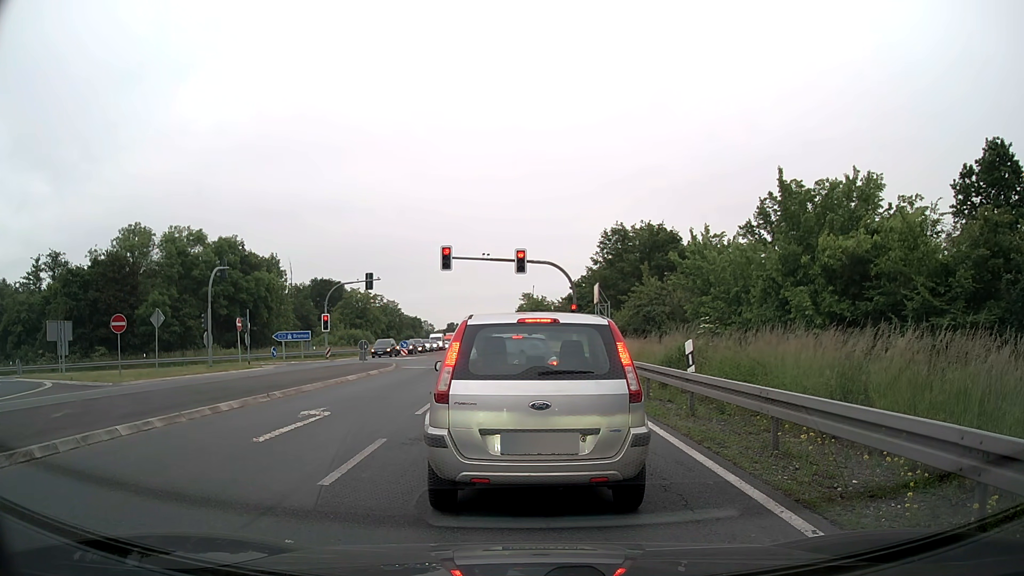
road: primary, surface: asphalt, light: Day
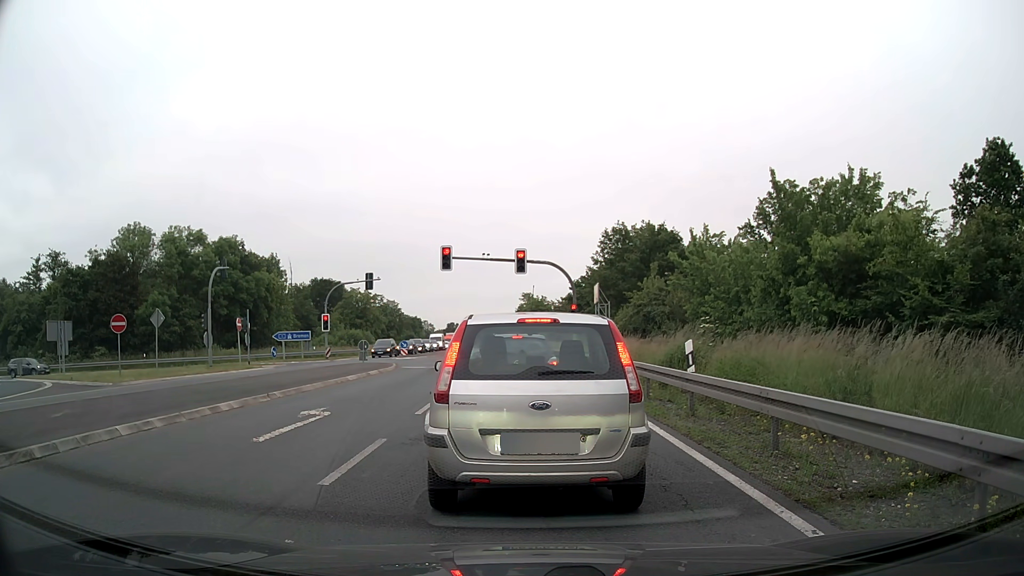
(0.0, 0.0) m; 0°
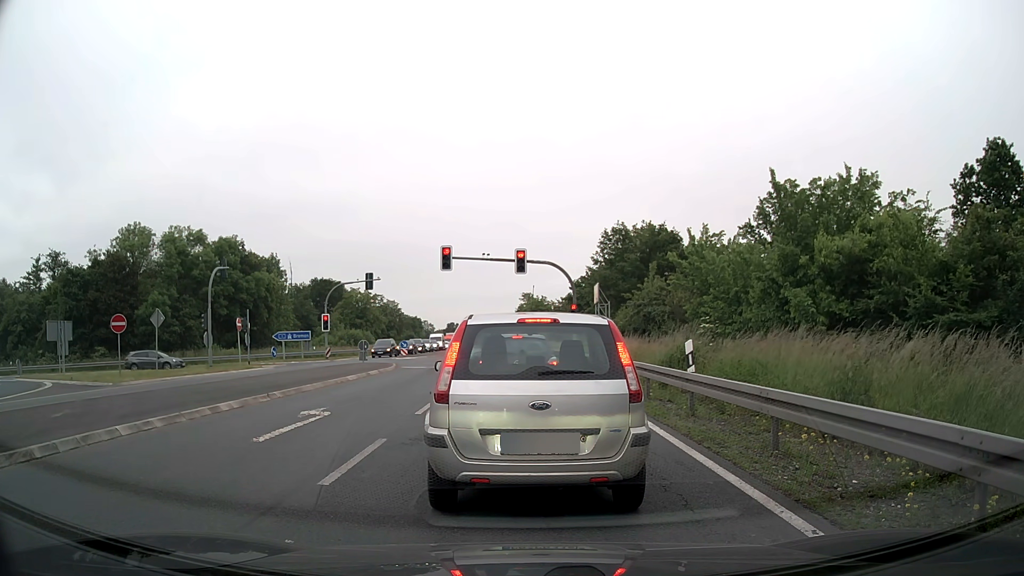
(0.0, 0.0) m; 0°
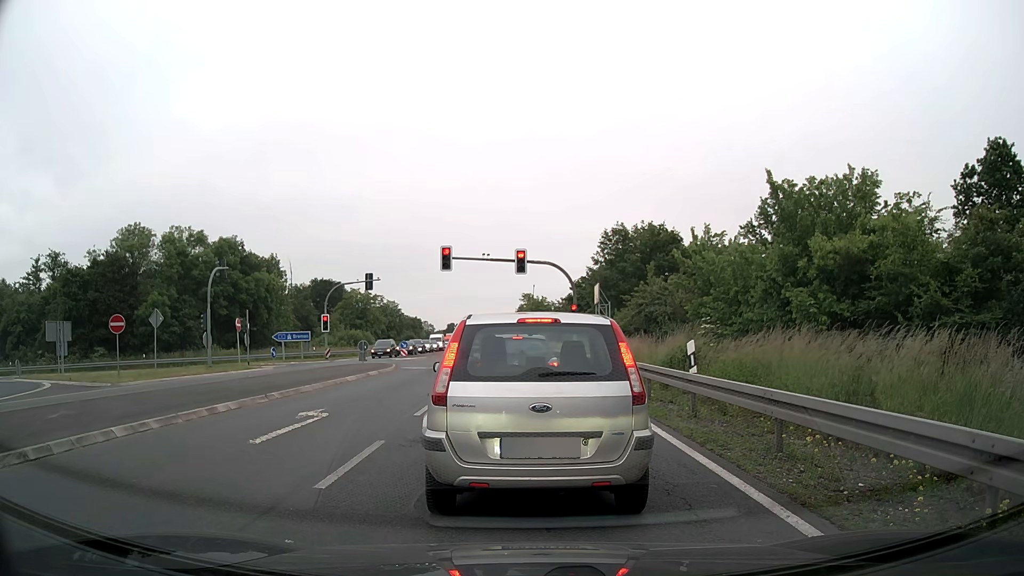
(0.0, +0.1) m; 0°
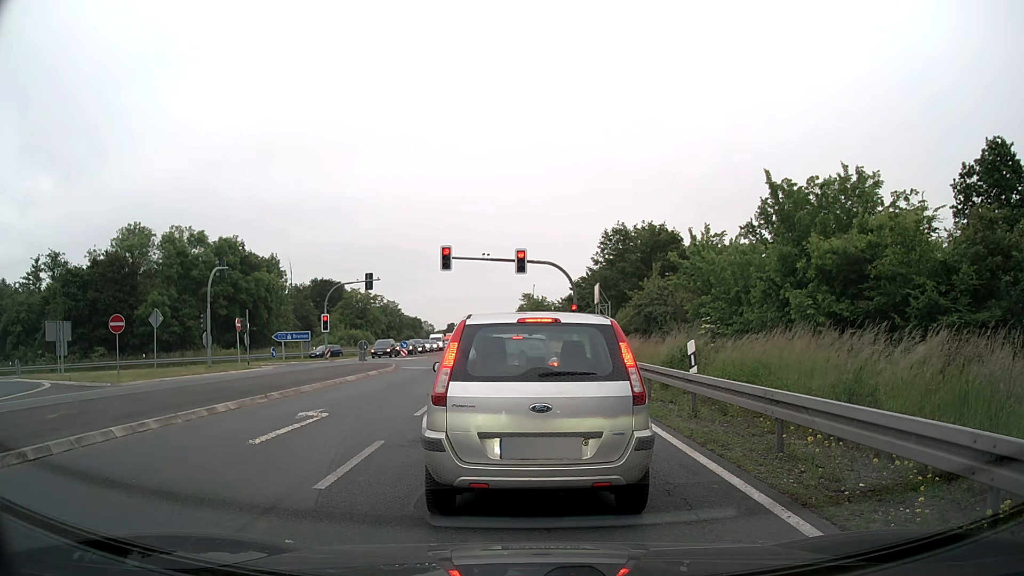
(0.0, +0.1) m; 0°
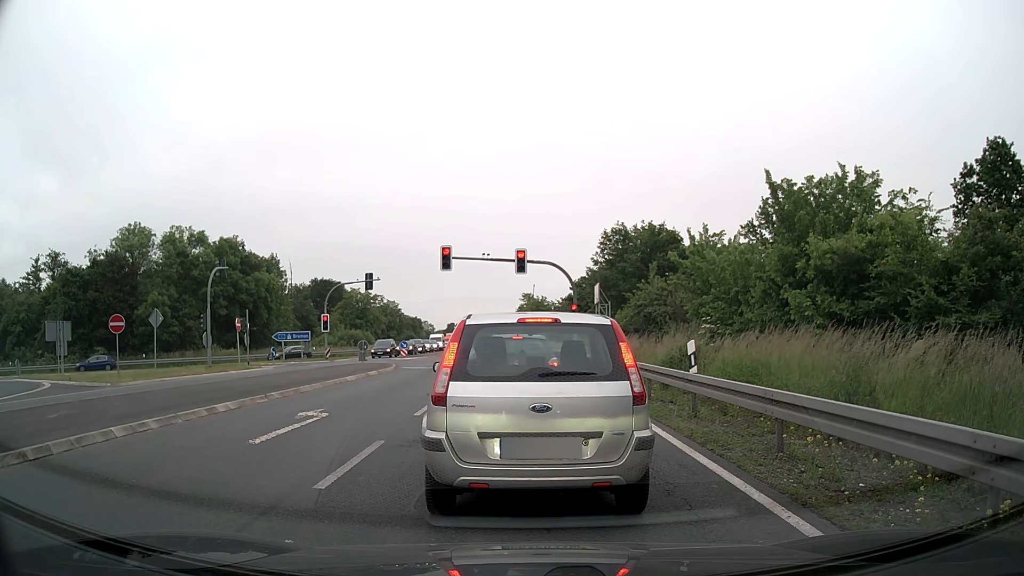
(0.0, 0.0) m; 0°
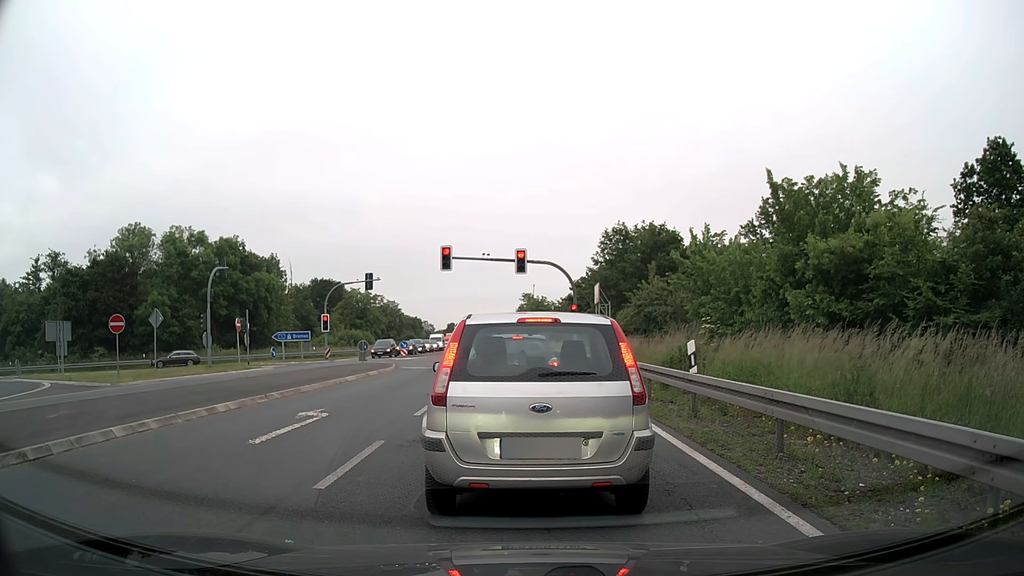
(0.0, 0.0) m; 0°
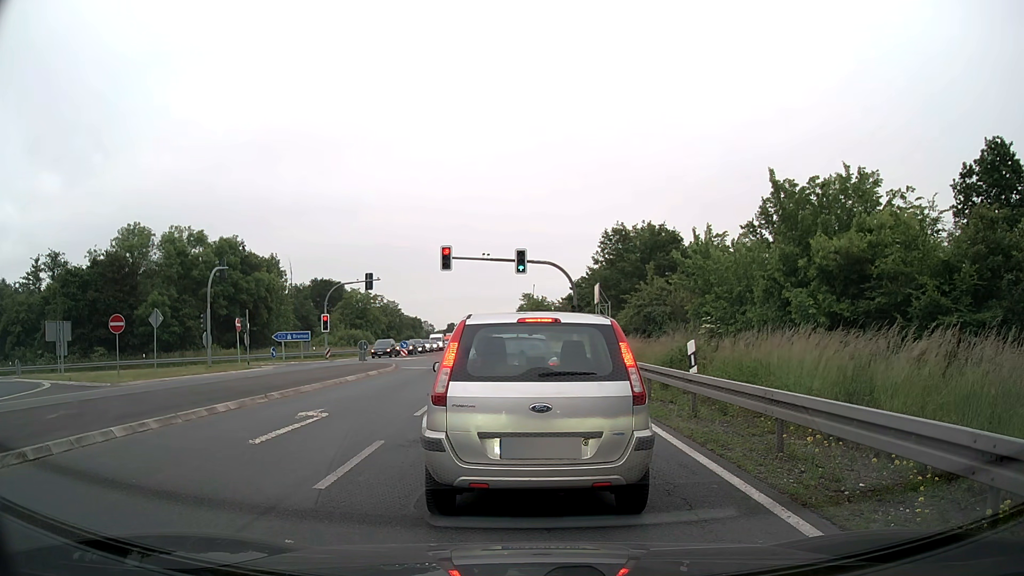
(0.0, 0.0) m; 0°
(0, +10) (0, +20) (0, +30) (0, +40) (0, +50) (-1, +60) (-1, +70) (-1, +80) (-2, +90) (-2, +100) m
